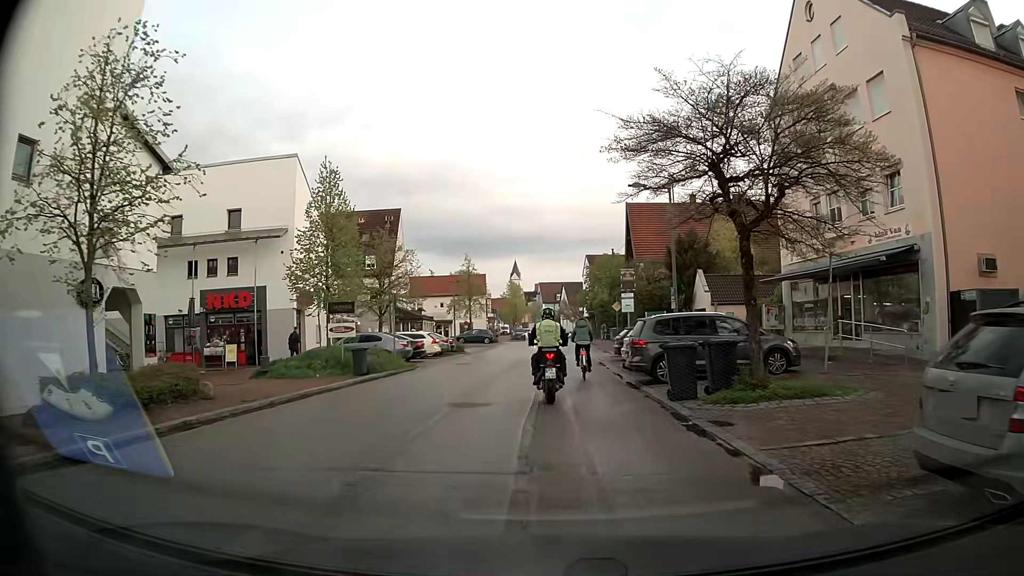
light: Day
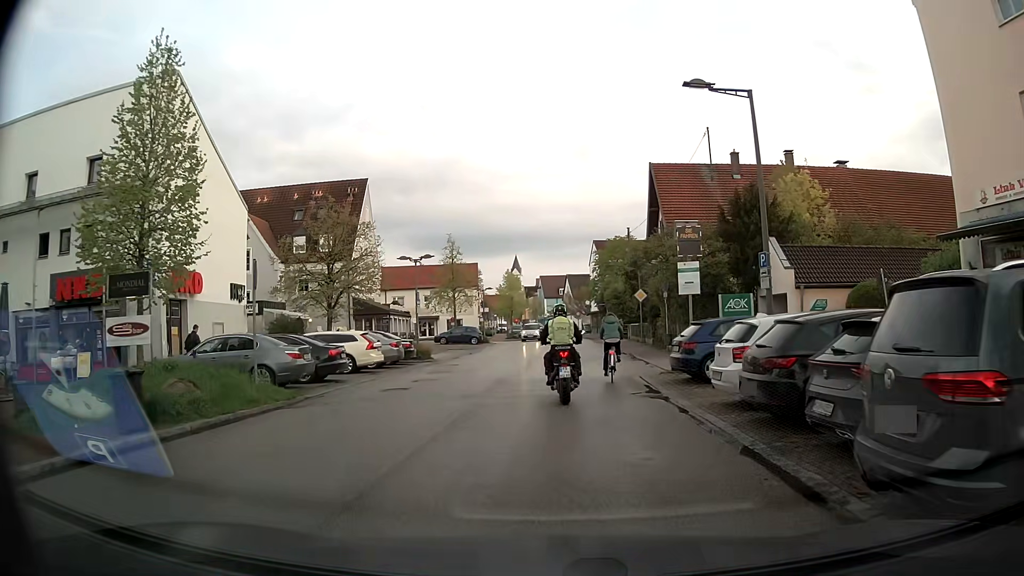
(+0.2, +13.2) m; 0°
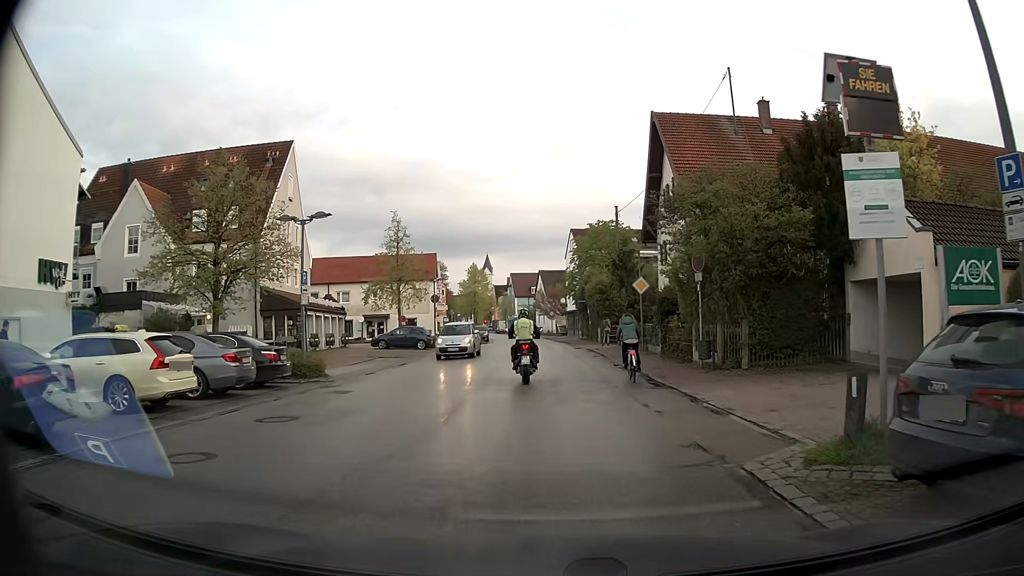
(+0.3, +11.8) m; +3°
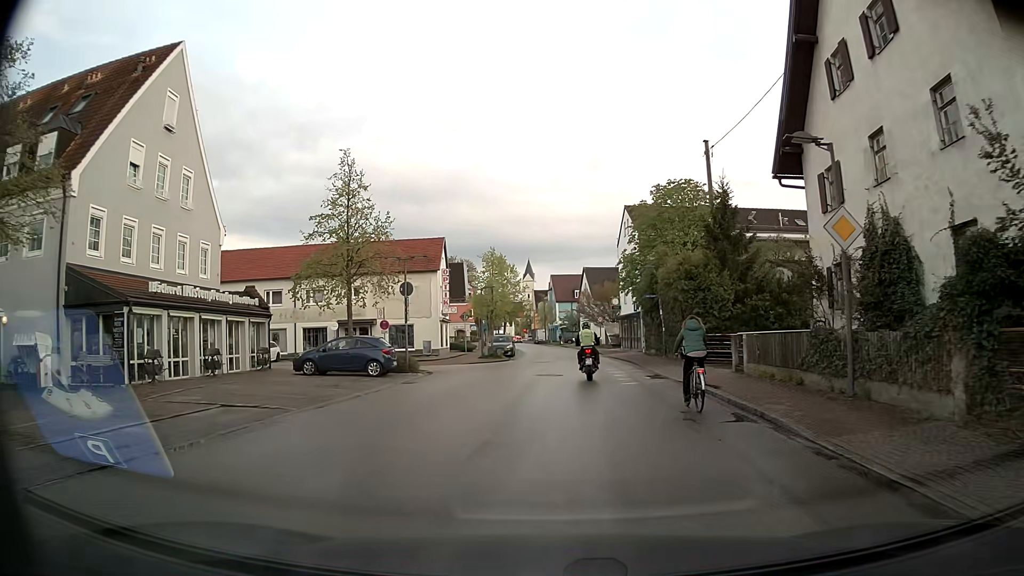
(0.0, +19.8) m; -4°
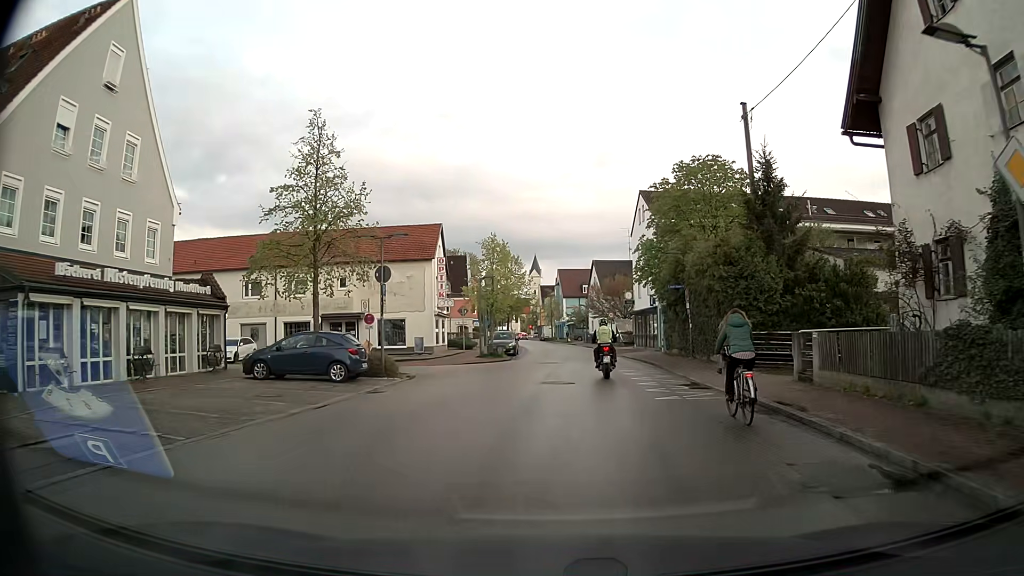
(0.0, +5.1) m; 0°
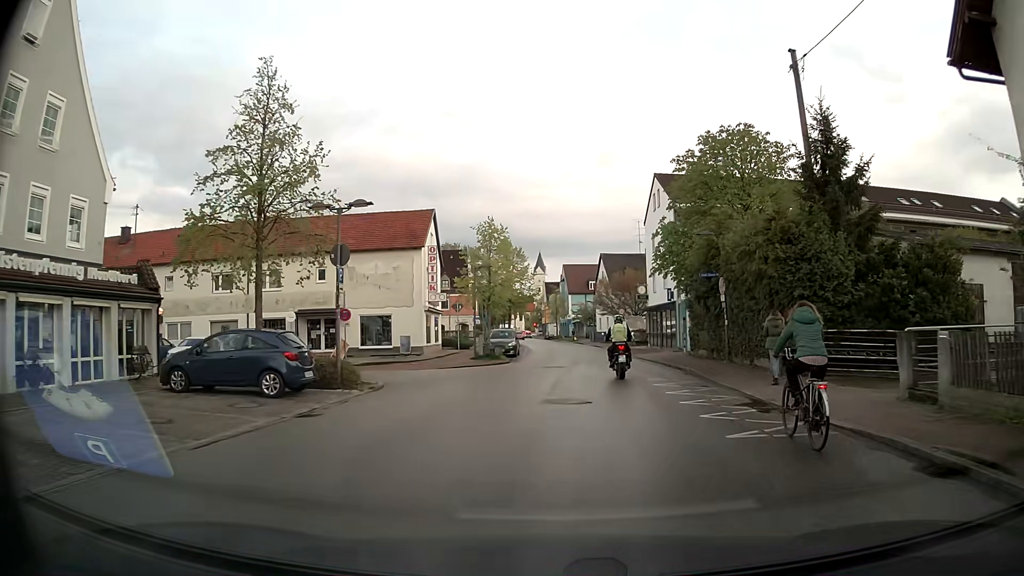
(0.0, +5.3) m; 0°
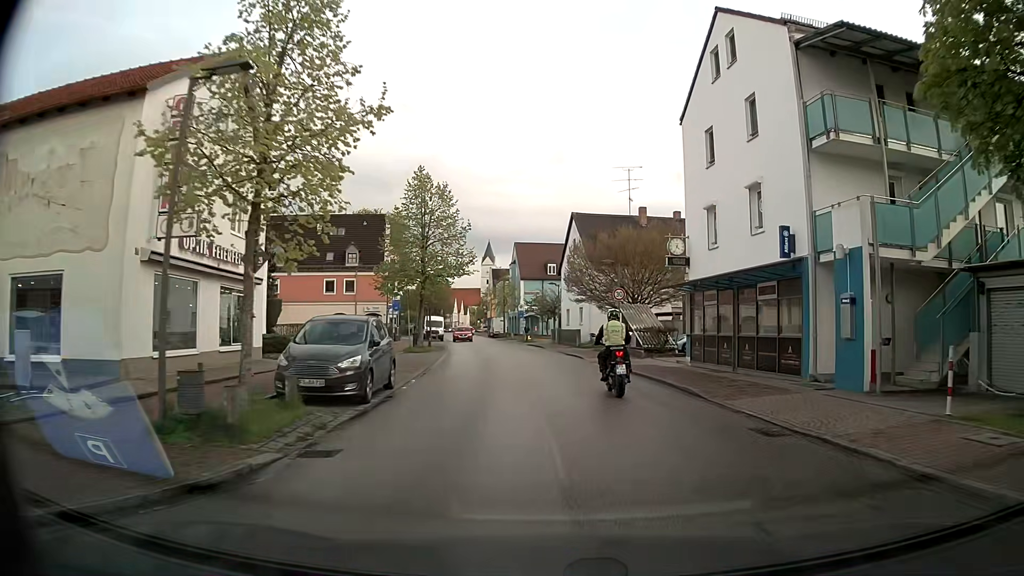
(+0.4, +26.1) m; +4°
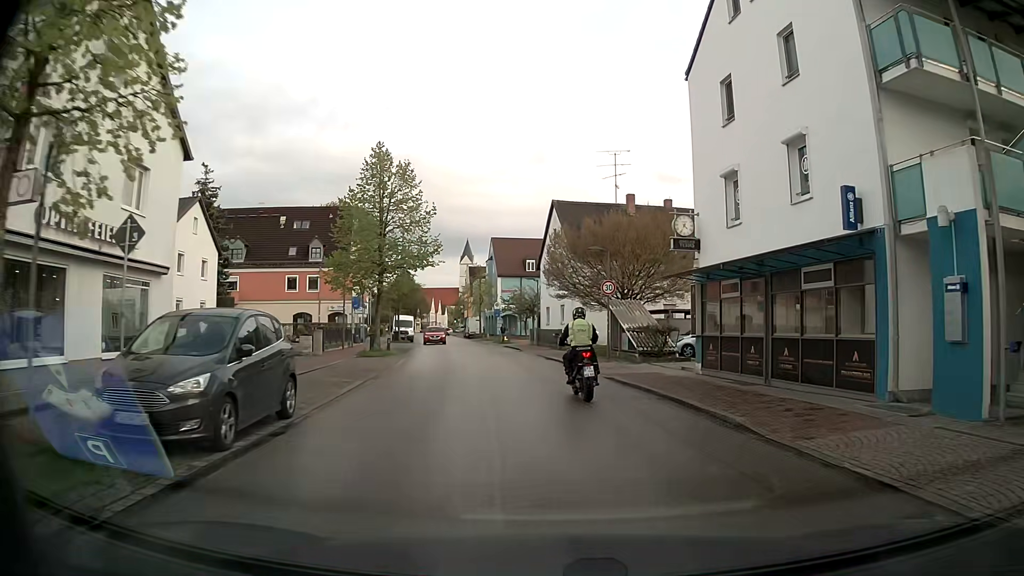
(+0.1, +5.0) m; +3°
(0, +10) (0, +20) (-2, +30) (-3, +40) (-6, +49) (-8, +59) (-10, +69) (-12, +79) (-14, +89) (-16, +98) m
